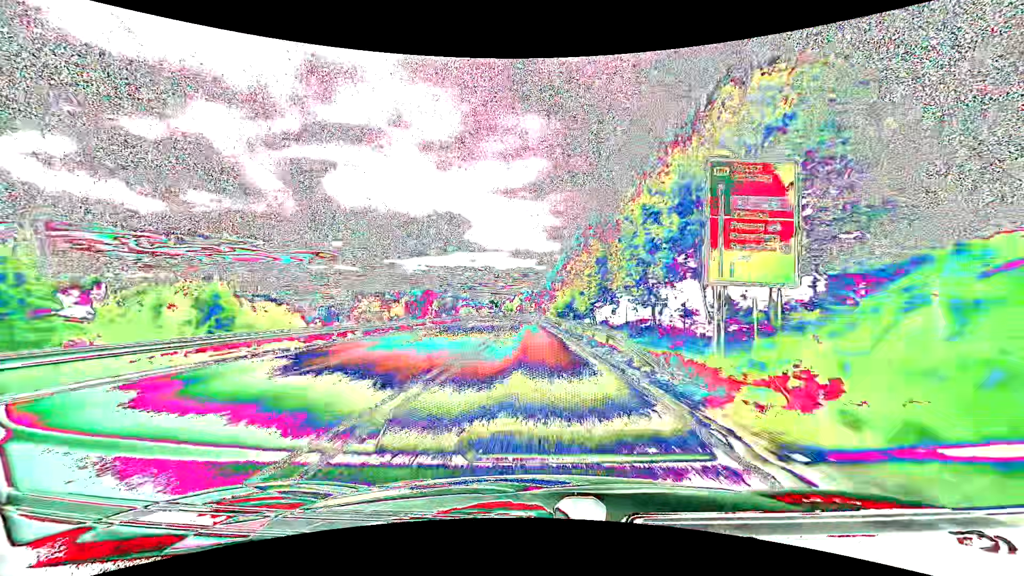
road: primary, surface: asphalt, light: Day
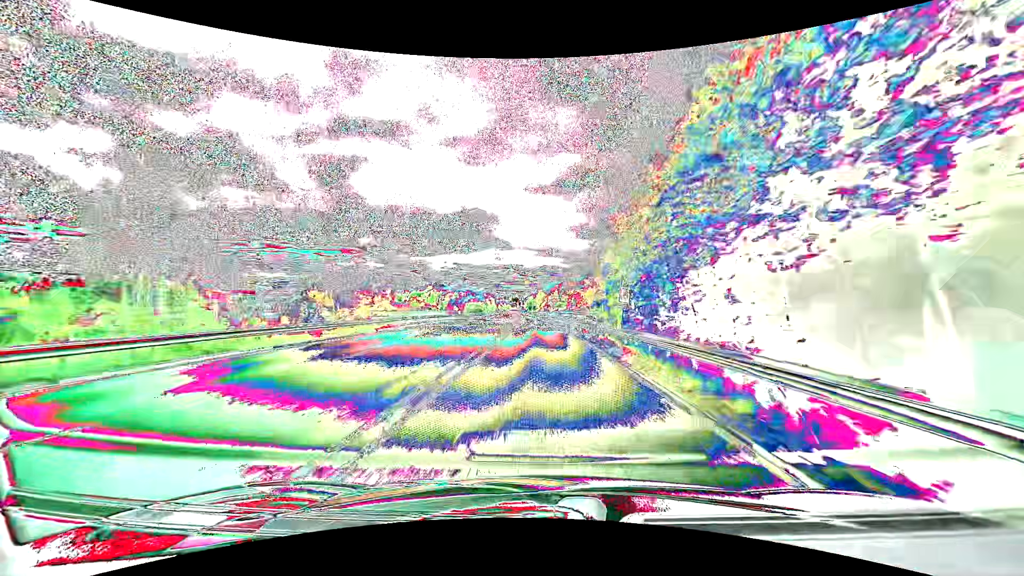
(-1.4, +56.2) m; -3°
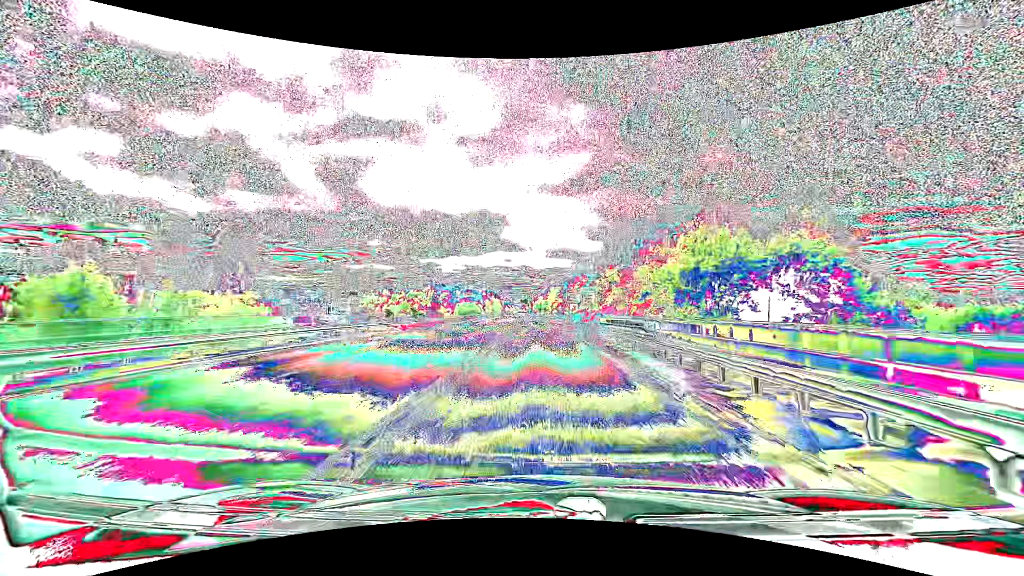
(-0.4, +38.4) m; -1°
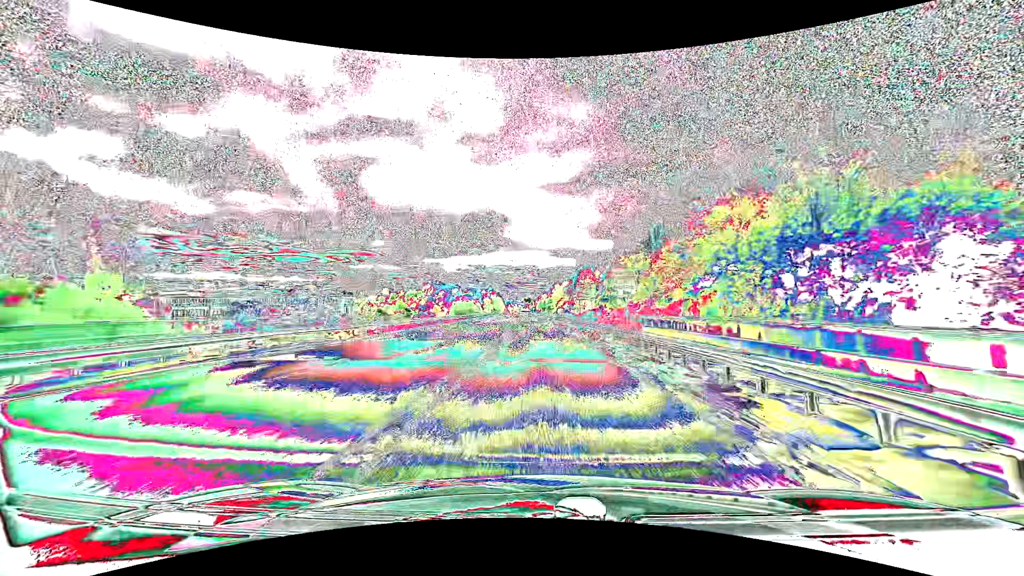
(-0.1, +12.1) m; -1°
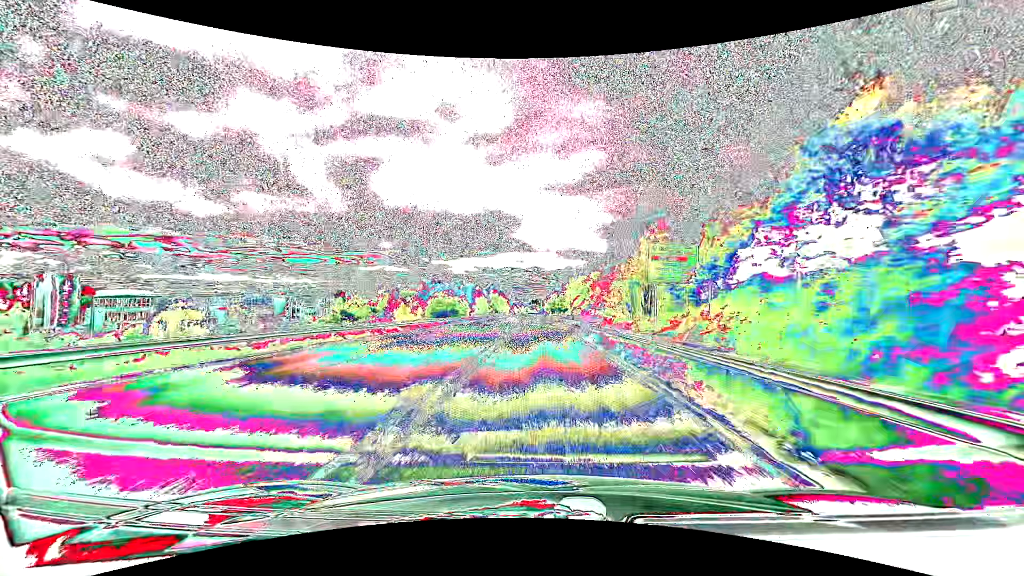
(-0.1, +34.6) m; -1°
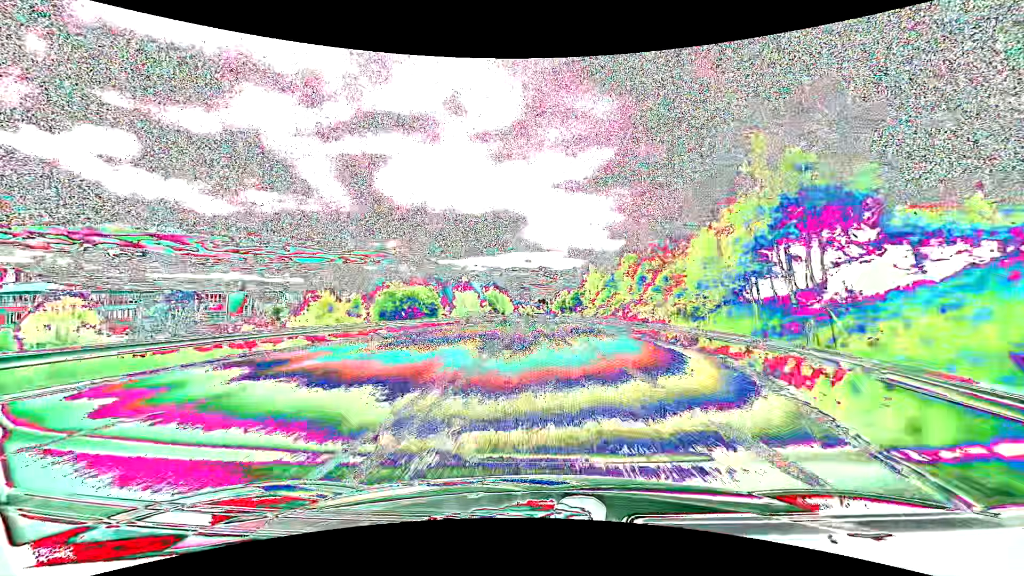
(-0.3, +32.9) m; -1°
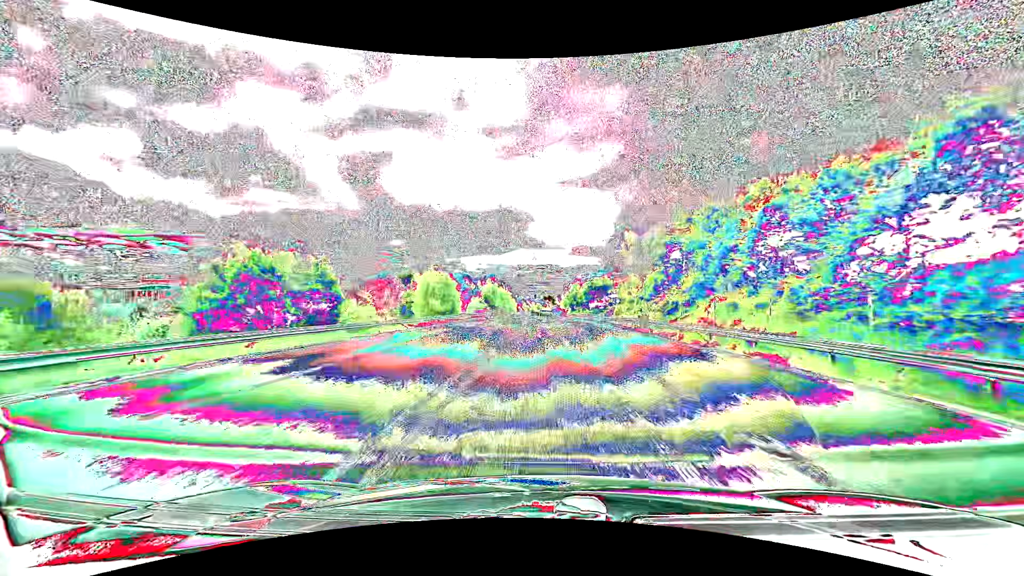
(0.0, +31.6) m; 0°
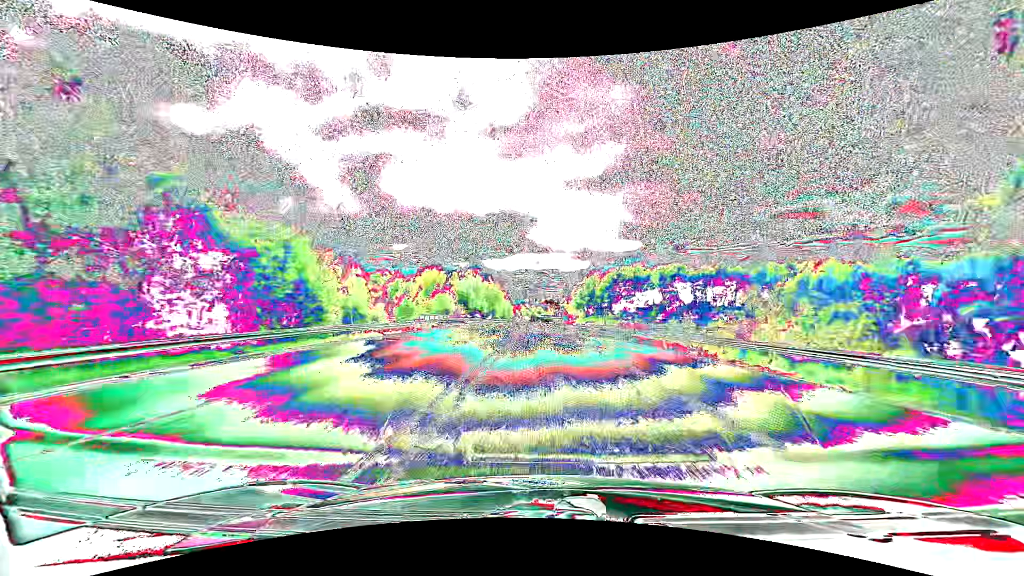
(-0.1, +50.2) m; 0°
(0, +10) (0, +20) (0, +30) (0, +40) (0, +50) (0, +60) (0, +70) (0, +80) (0, +90) (0, +100) m
